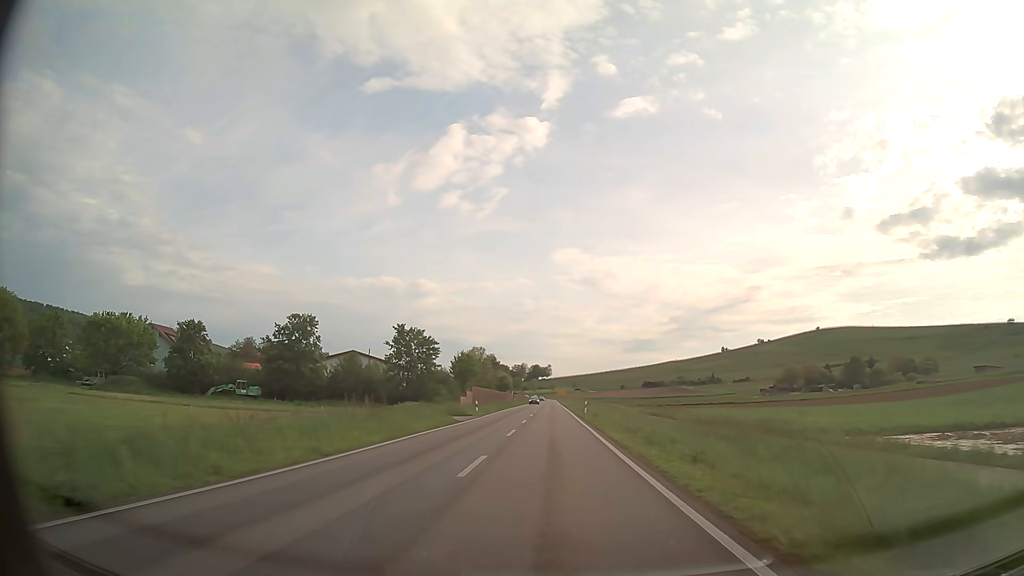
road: primary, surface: asphalt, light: Day
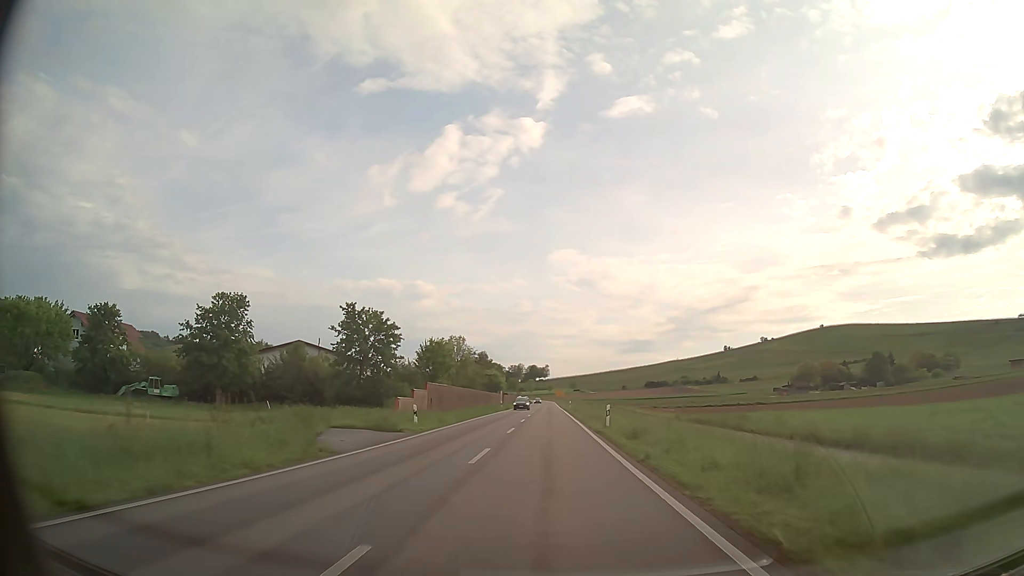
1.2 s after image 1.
(0.0, +21.6) m; 0°
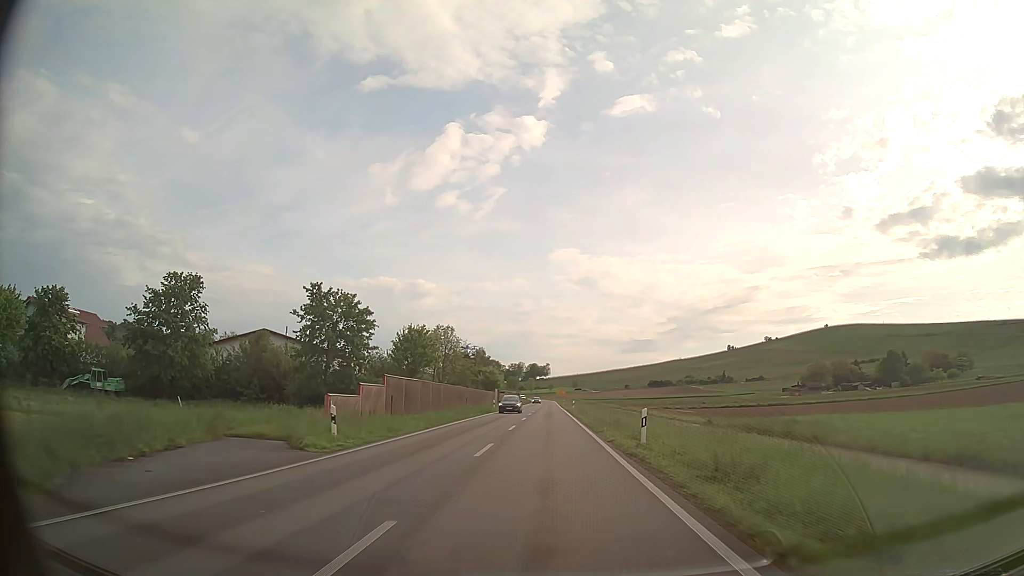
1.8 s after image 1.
(0.0, +10.8) m; 0°
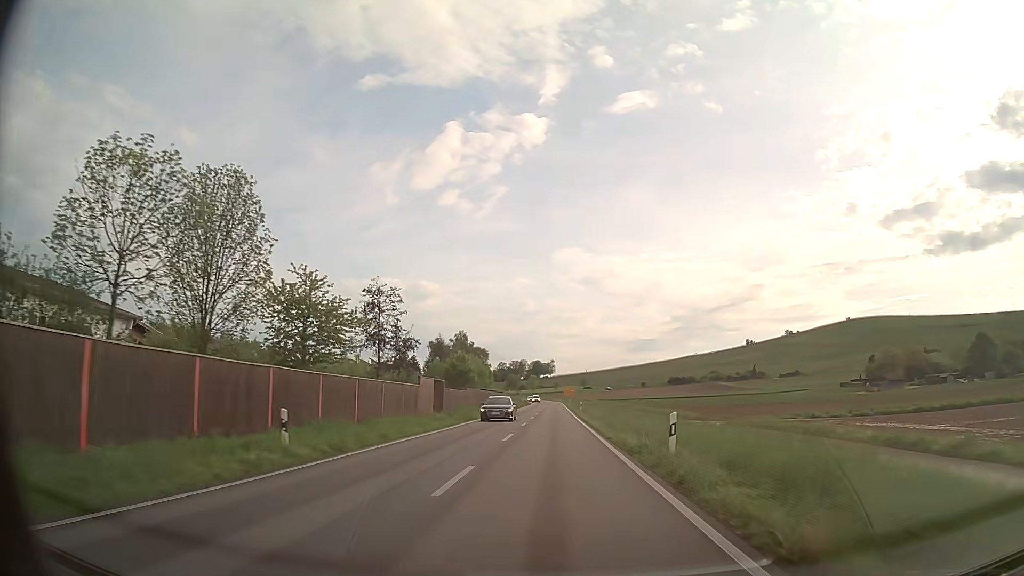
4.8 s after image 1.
(-0.2, +53.9) m; -1°
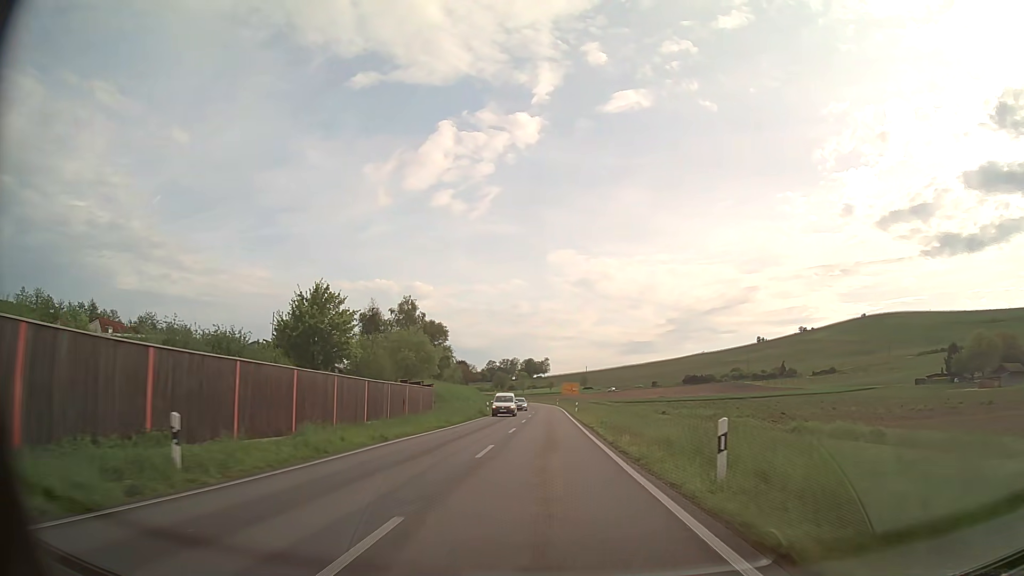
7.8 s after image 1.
(+0.3, +53.9) m; +1°
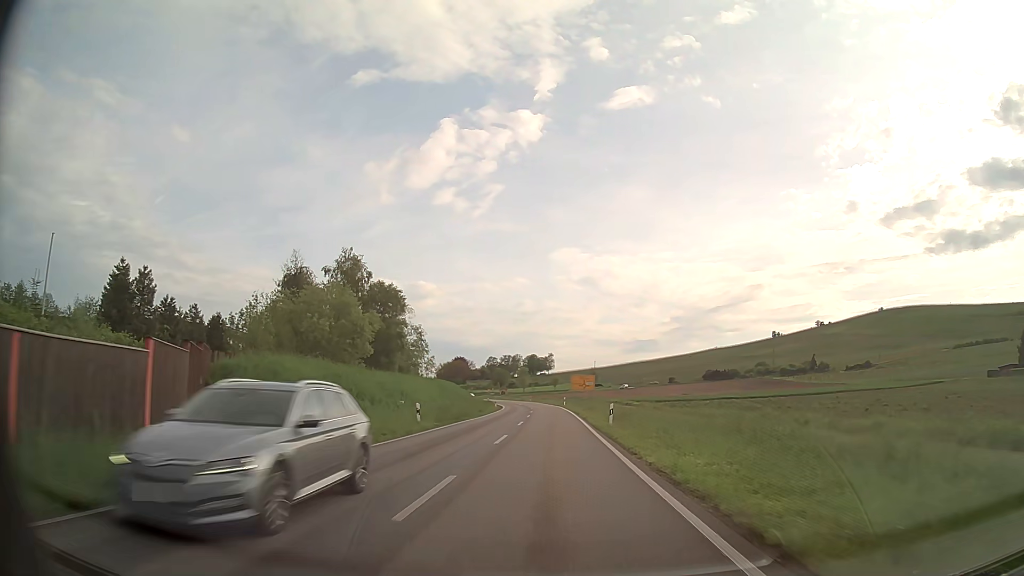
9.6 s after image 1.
(-0.1, +32.3) m; 0°
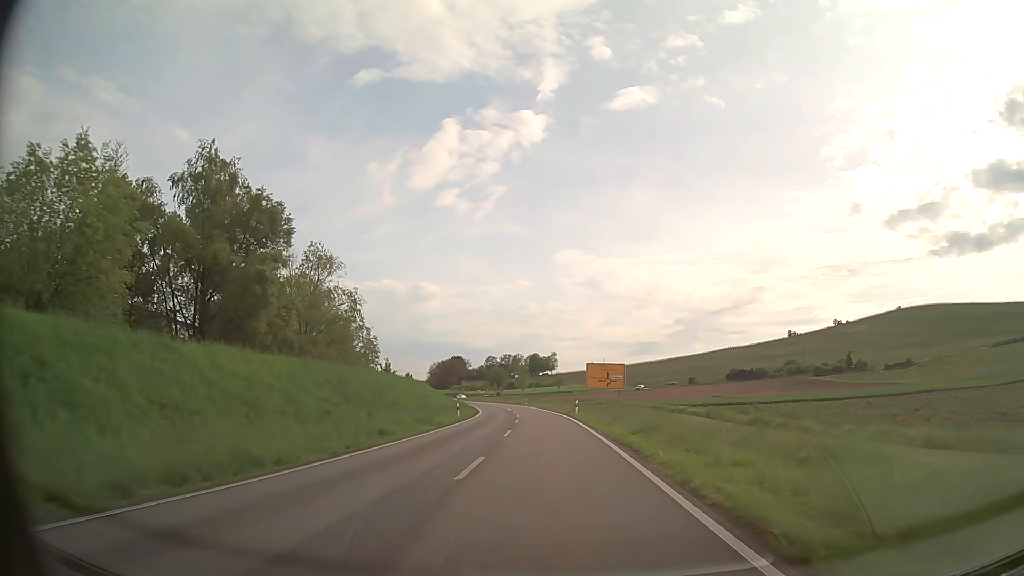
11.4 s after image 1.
(0.0, +32.3) m; 0°
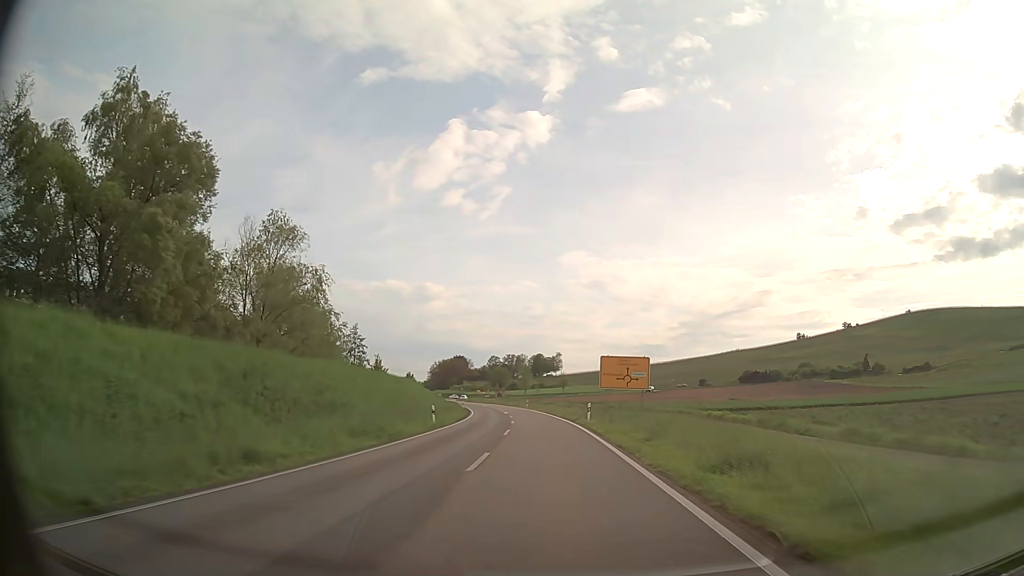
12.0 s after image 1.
(-0.1, +10.7) m; -1°
(0, +10) (0, +20) (0, +30) (-1, +40) (-1, +50) (-2, +60) (-3, +70) (-5, +80) (-6, +90) (-8, +100) m
